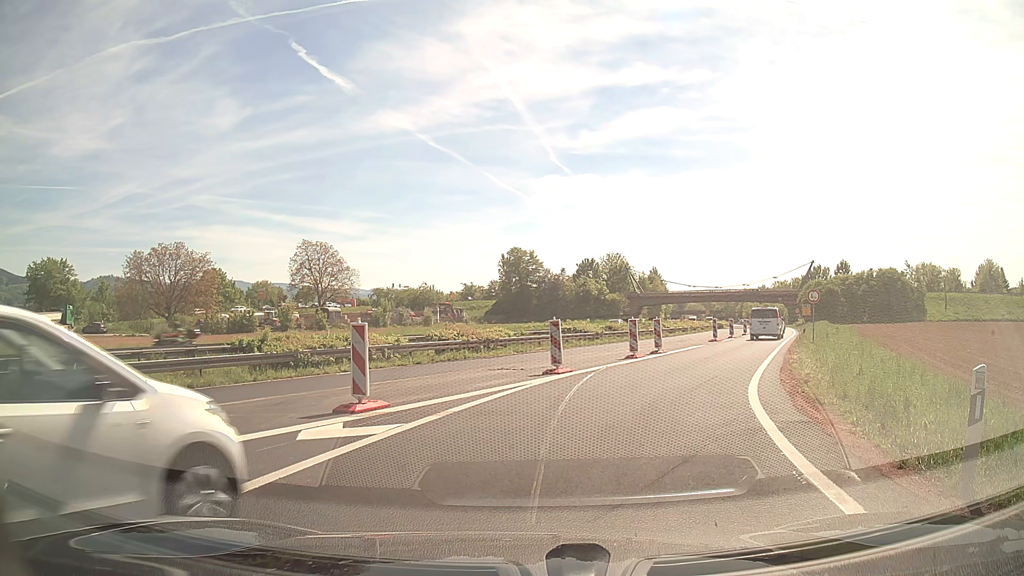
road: trunk_link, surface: asphalt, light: Day
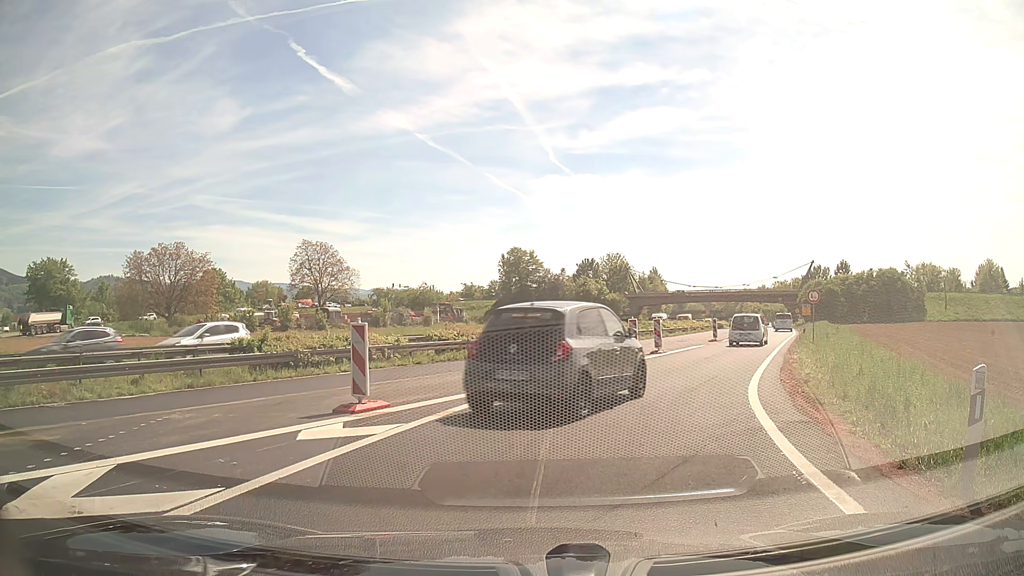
(0.0, 0.0) m; 0°
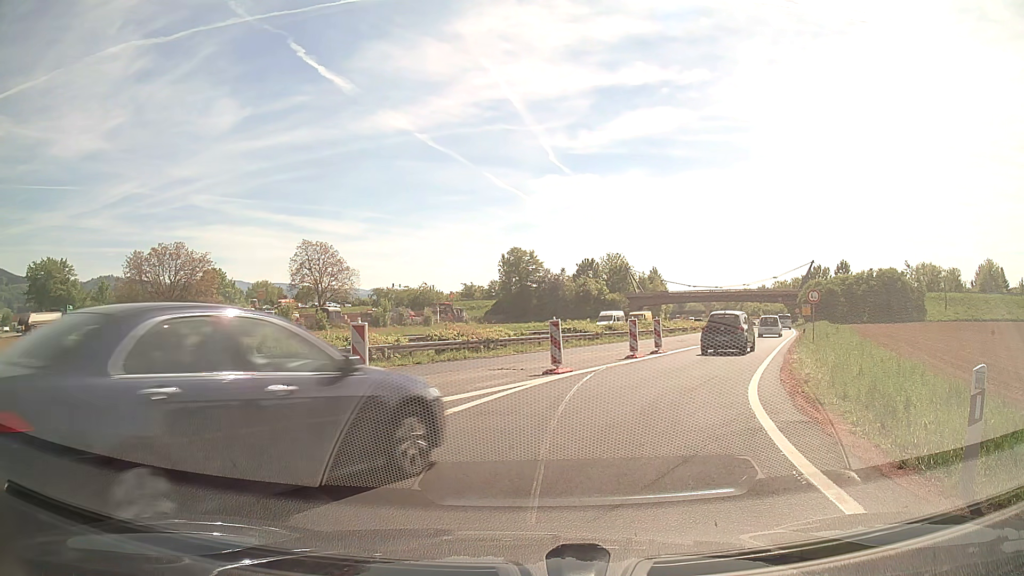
(0.0, 0.0) m; 0°
(+1, +10) (+5, +19) (+9, +28) (+13, +38) (+17, +47) (+21, +56) (+25, +65) (+29, +74) (+33, +83) (+36, +93) m
